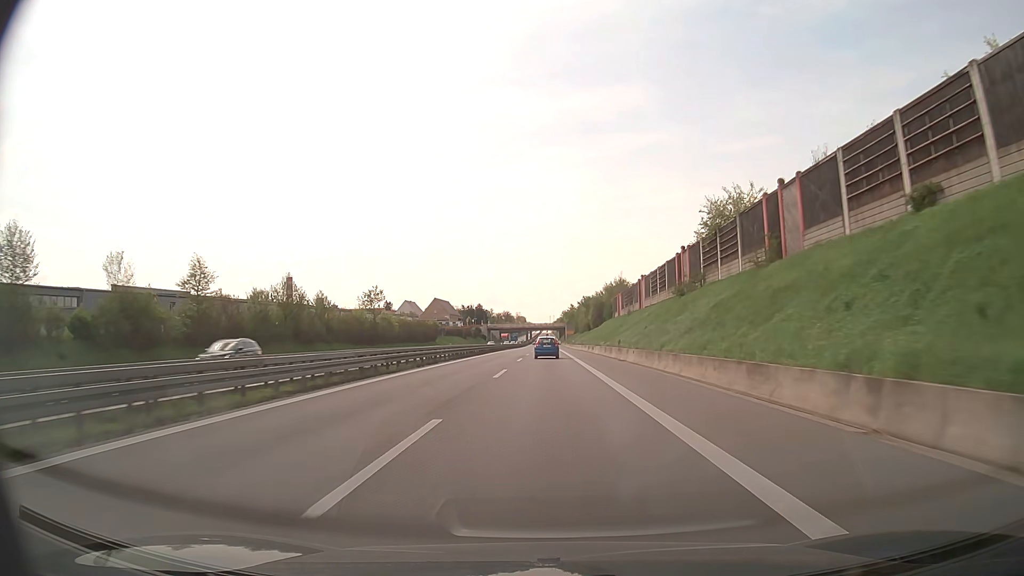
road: trunk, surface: asphalt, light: Day
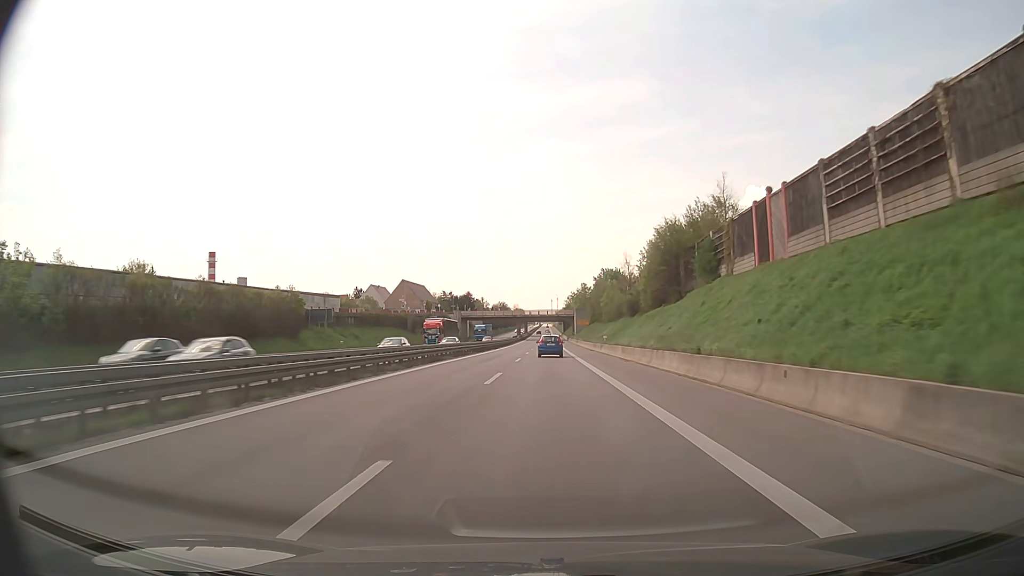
(0.0, +76.0) m; 0°
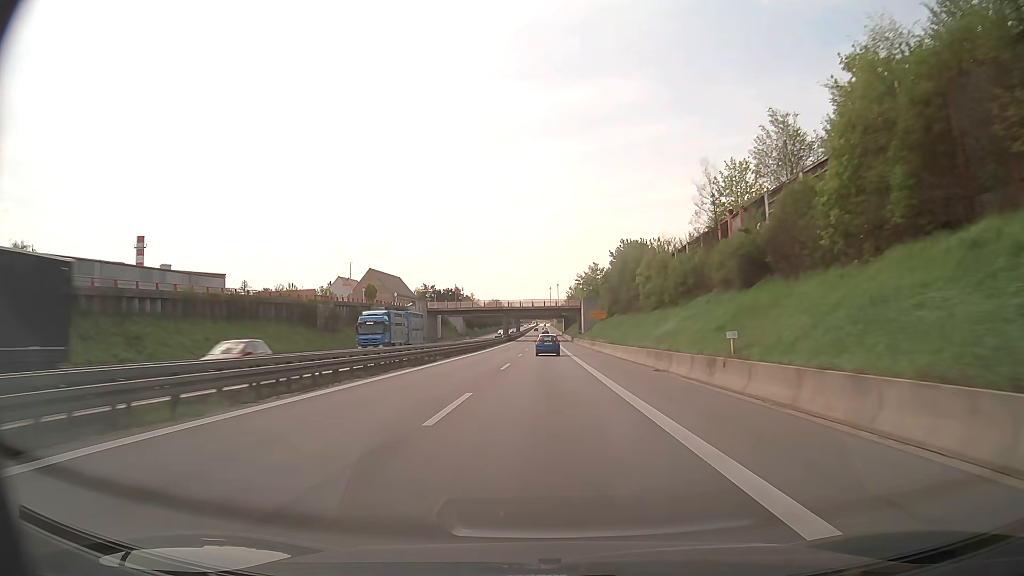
(0.0, +45.1) m; 0°
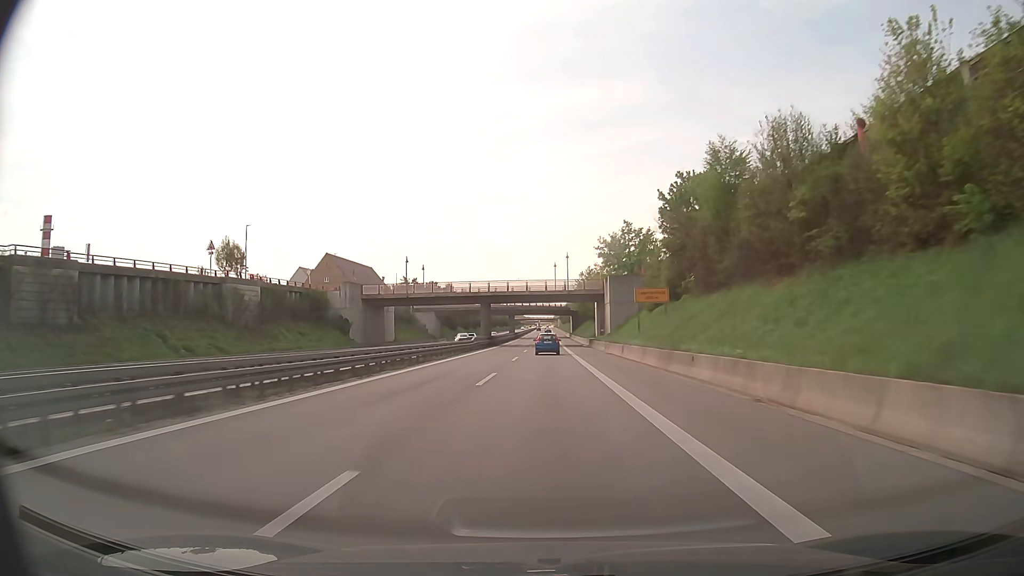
(-0.1, +45.9) m; 0°
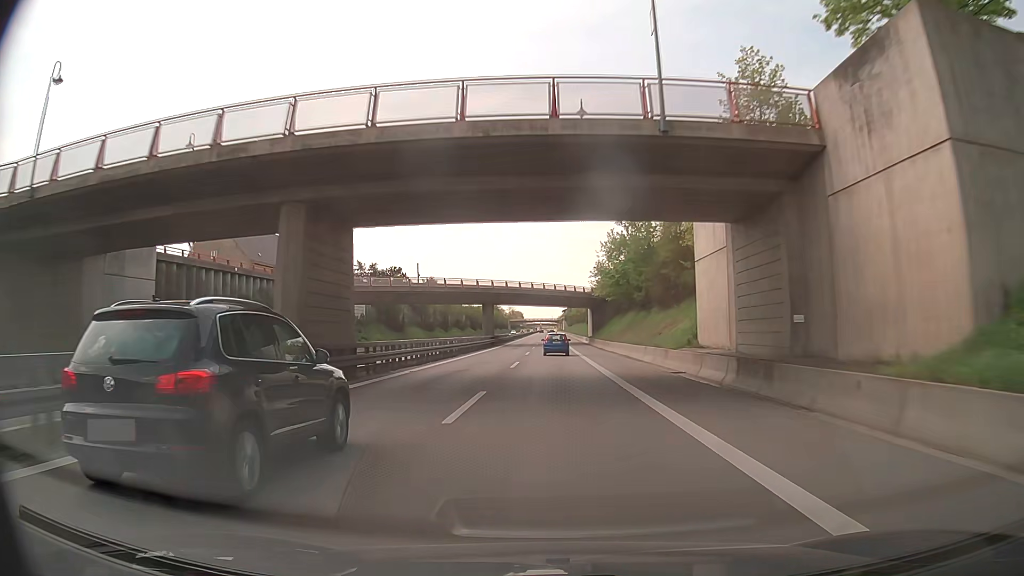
(-0.3, +62.4) m; 0°
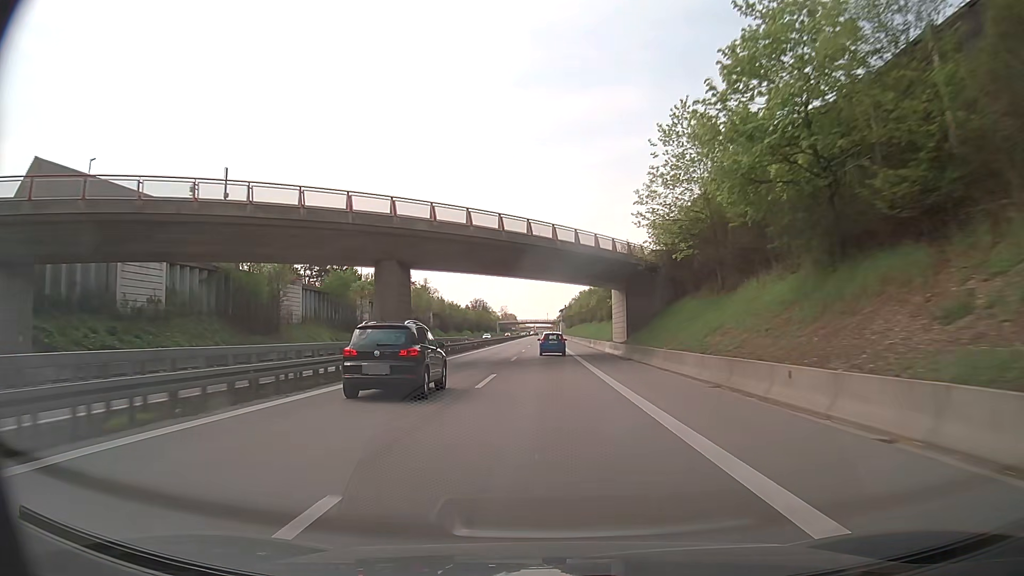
(+0.3, +47.0) m; +1°
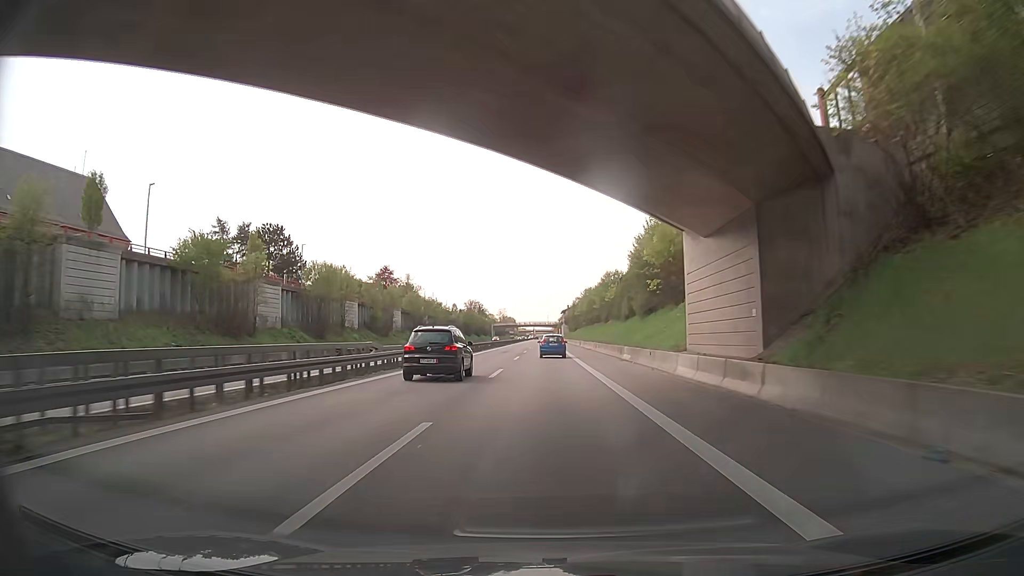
(-0.1, +31.1) m; 0°
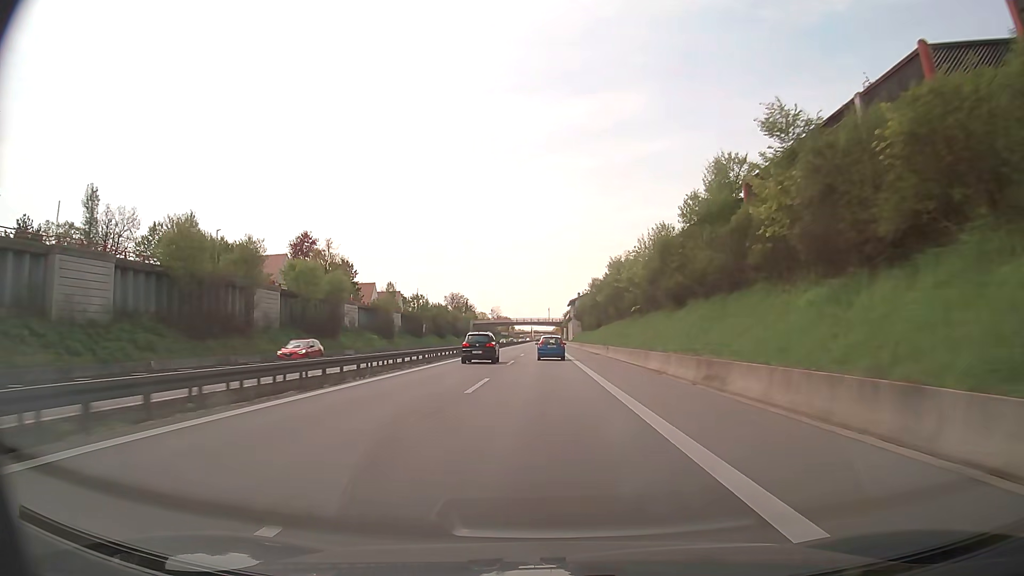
(-0.8, +78.0) m; 0°
(0, +10) (0, +20) (0, +30) (0, +40) (0, +50) (0, +60) (0, +70) (0, +80) (0, +90) (0, +100) m
